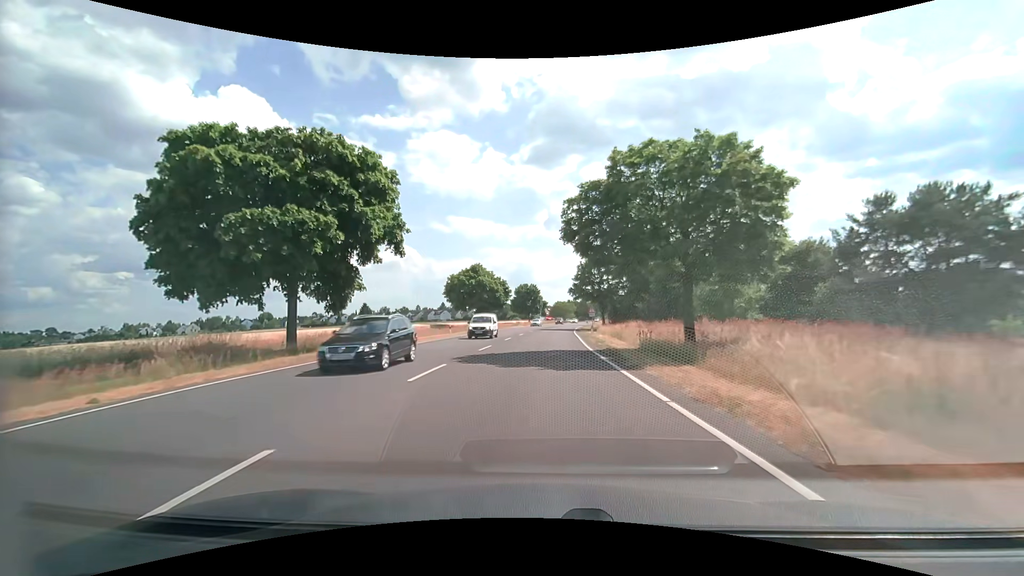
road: secondary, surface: asphalt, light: Day
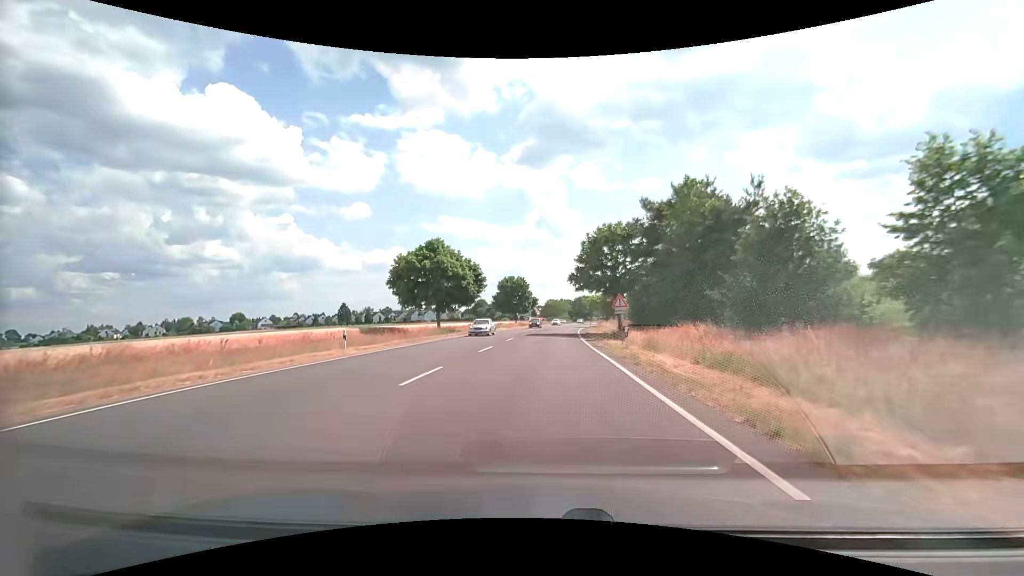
(+0.1, +22.7) m; +1°
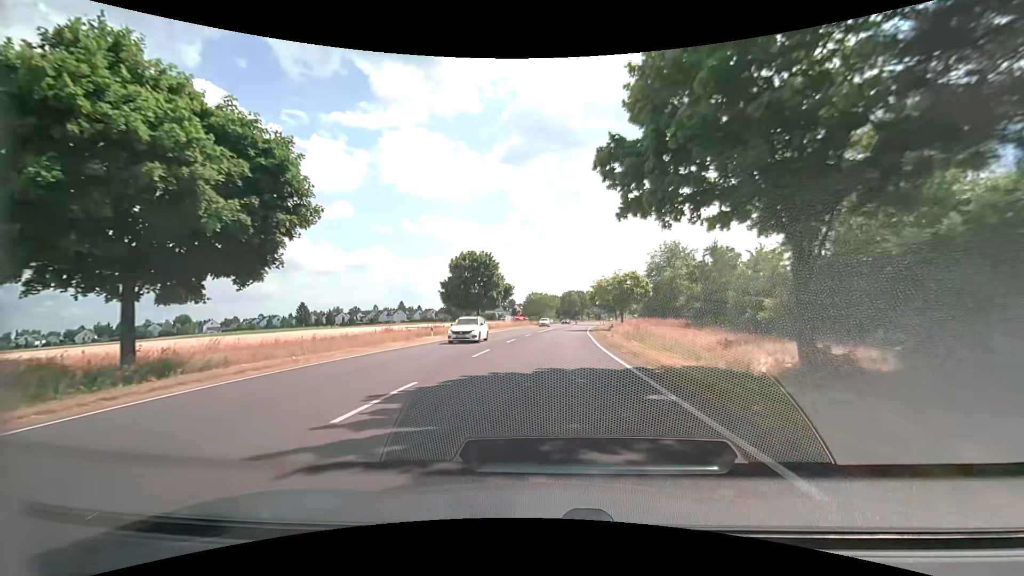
(+0.4, +36.6) m; +2°
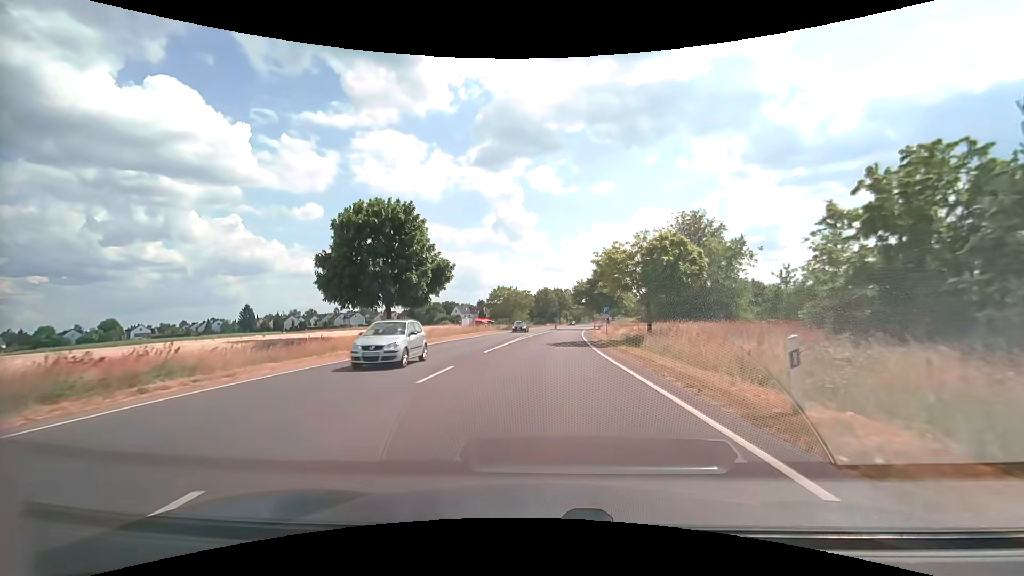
(+0.6, +28.4) m; +3°
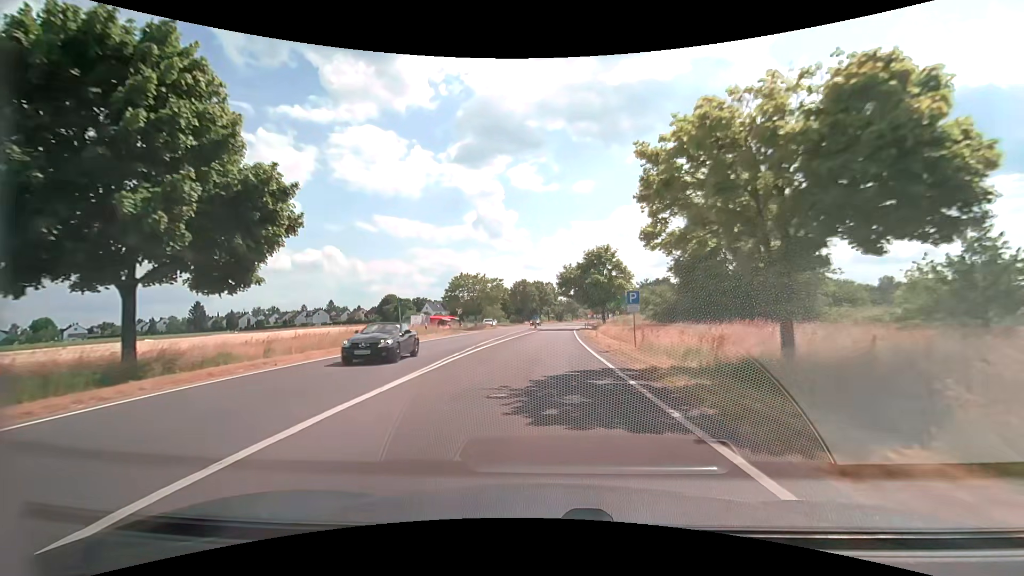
(+0.5, +21.1) m; +3°
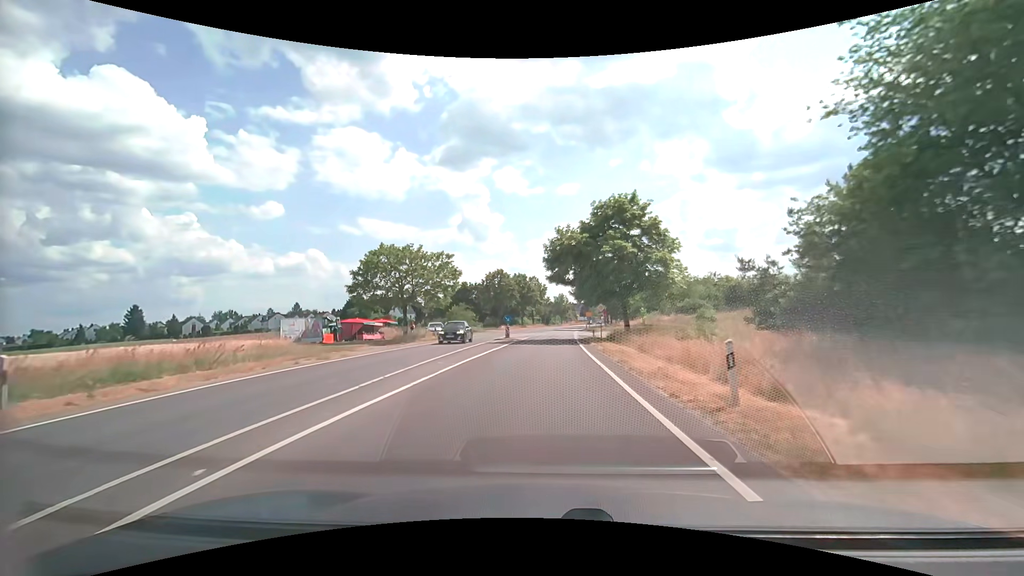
(+0.3, +28.6) m; +1°
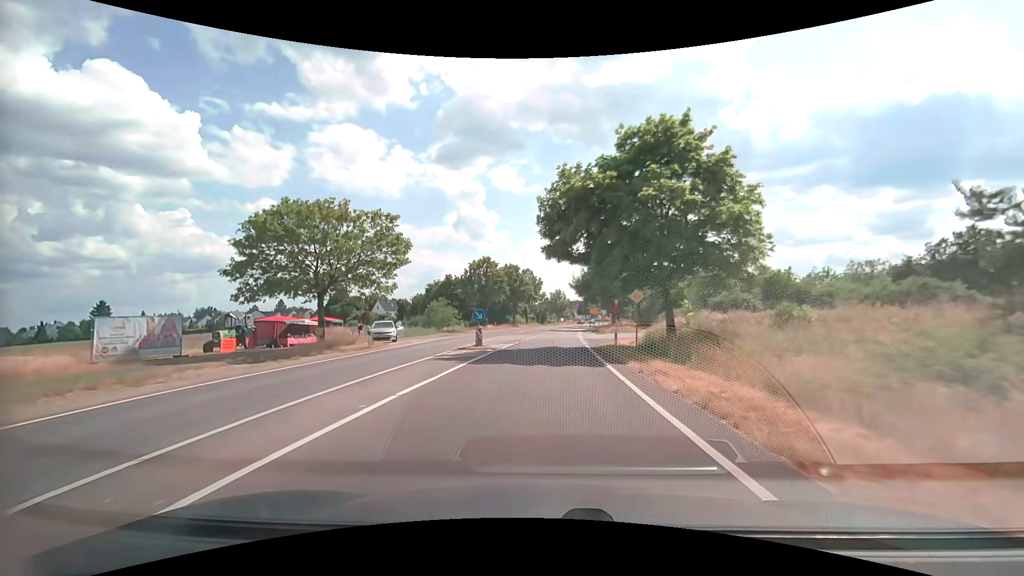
(0.0, +14.4) m; +1°
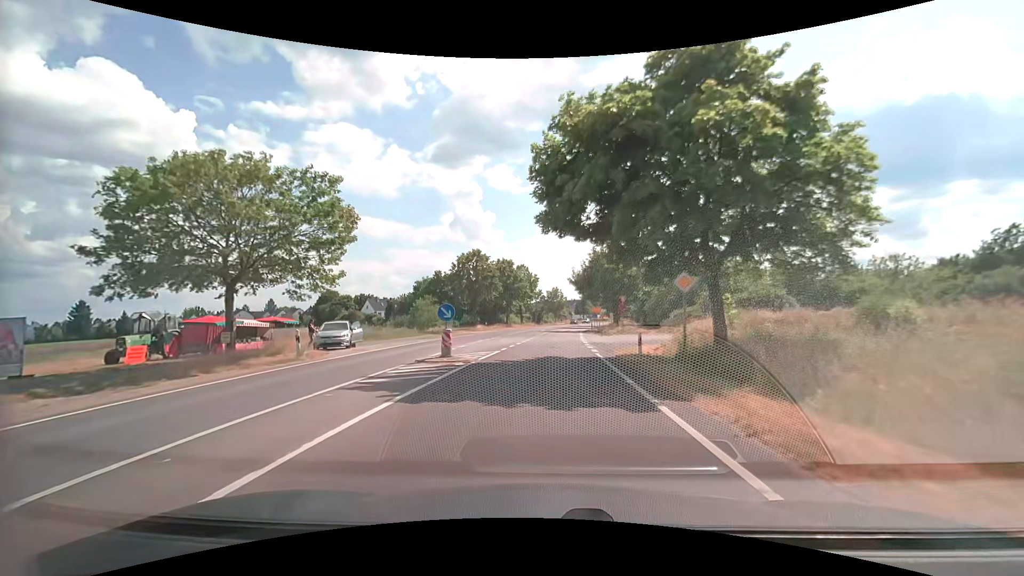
(0.0, +7.1) m; 0°
(0, +10) (0, +20) (+1, +30) (+1, +40) (+2, +50) (+3, +60) (+4, +70) (+5, +80) (+7, +90) (+8, +100) m
